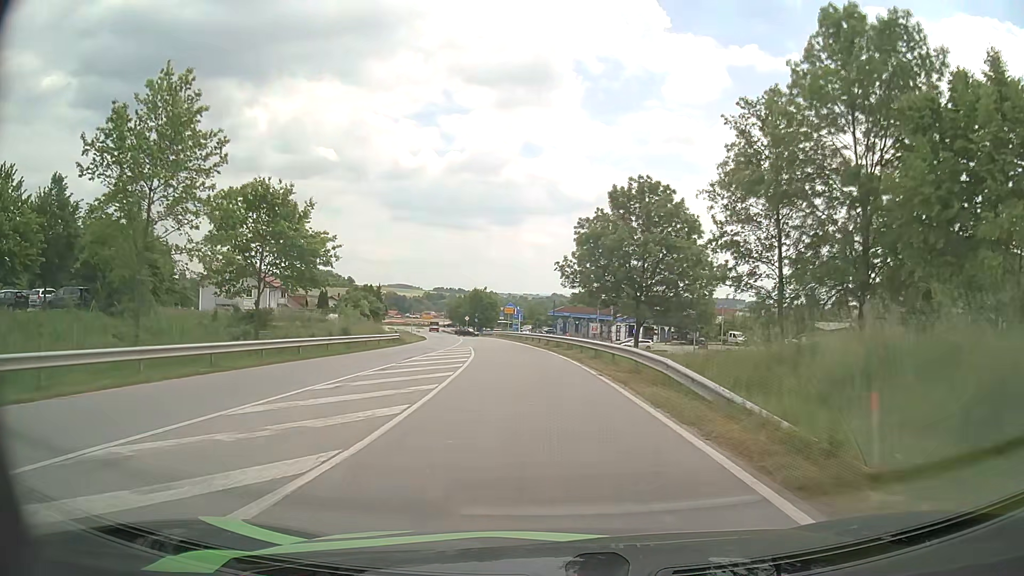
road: secondary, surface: asphalt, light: Day
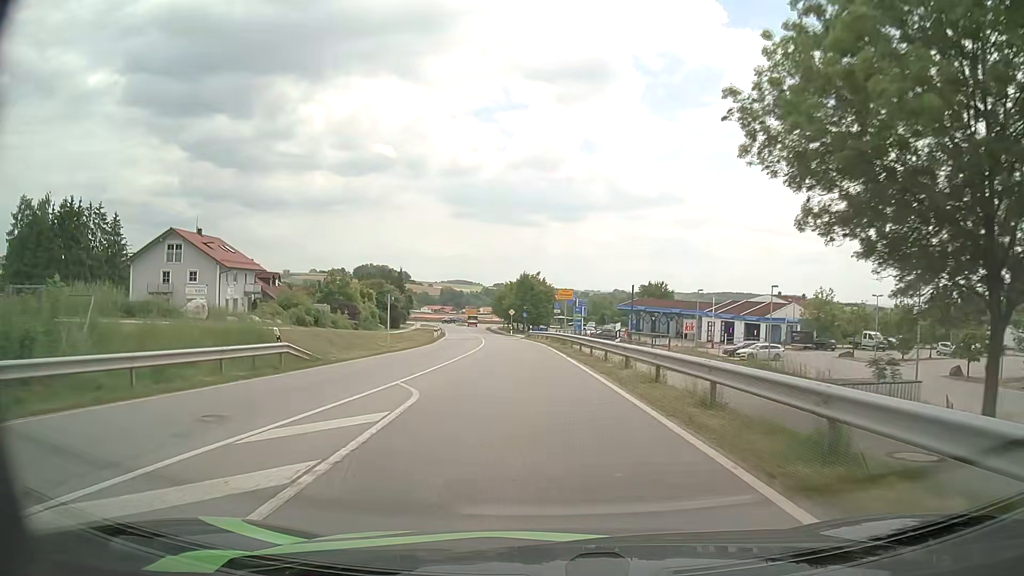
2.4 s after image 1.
(-1.3, +31.4) m; -6°
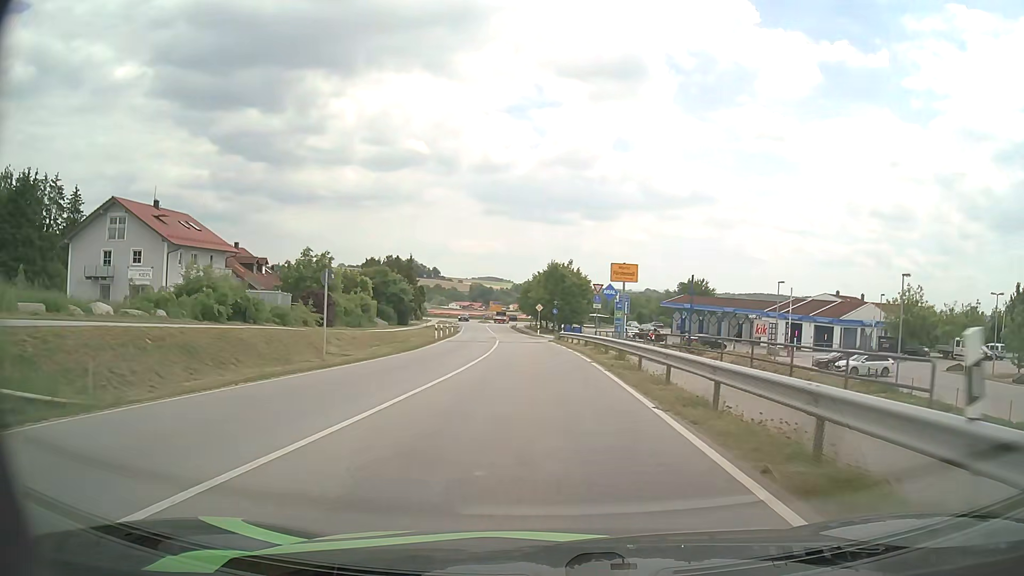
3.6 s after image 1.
(-0.3, +15.6) m; -2°
(0, +10) (0, +20) (-1, +30) (-1, +40) (-2, +50) (-3, +60) (-4, +70) (-5, +80) (-6, +90) (-7, +100) m
